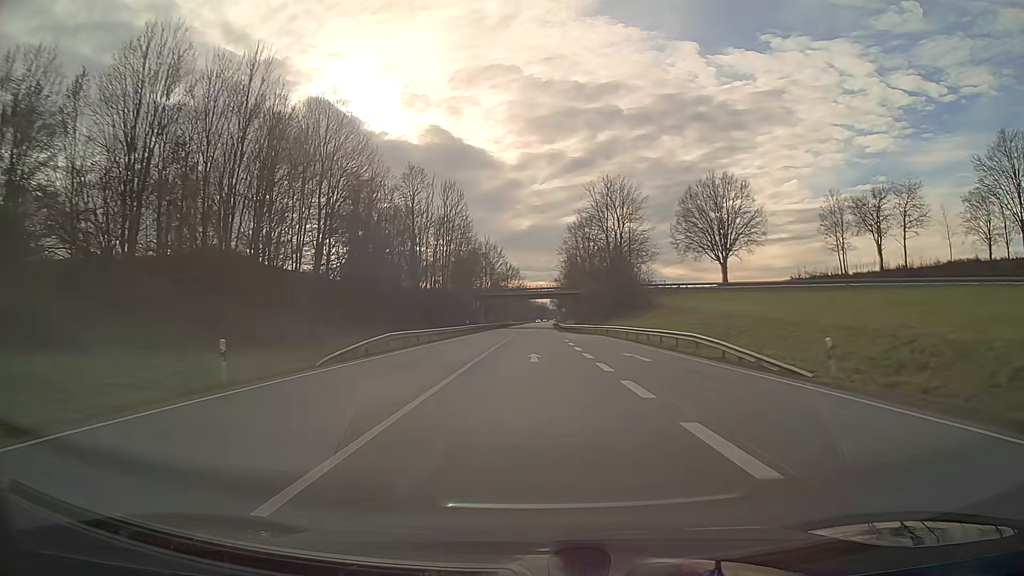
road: primary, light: Day
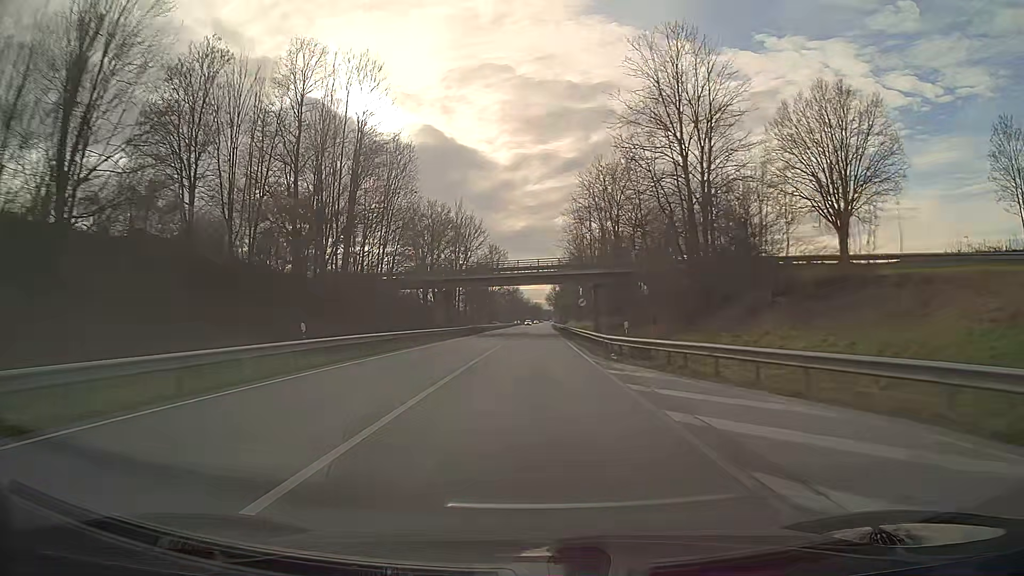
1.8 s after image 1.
(+0.2, +47.6) m; +1°
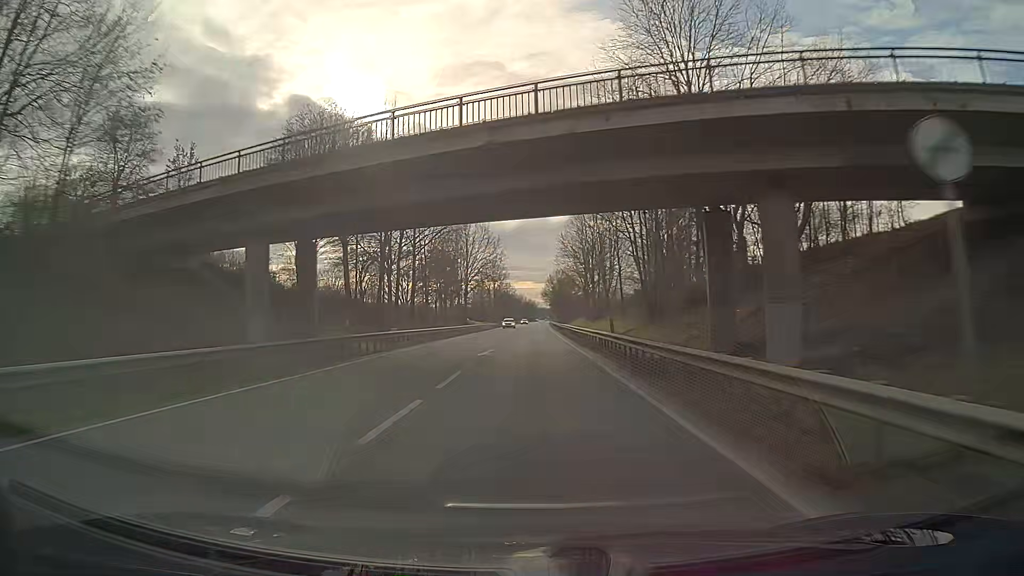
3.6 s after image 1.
(+0.1, +47.5) m; 0°
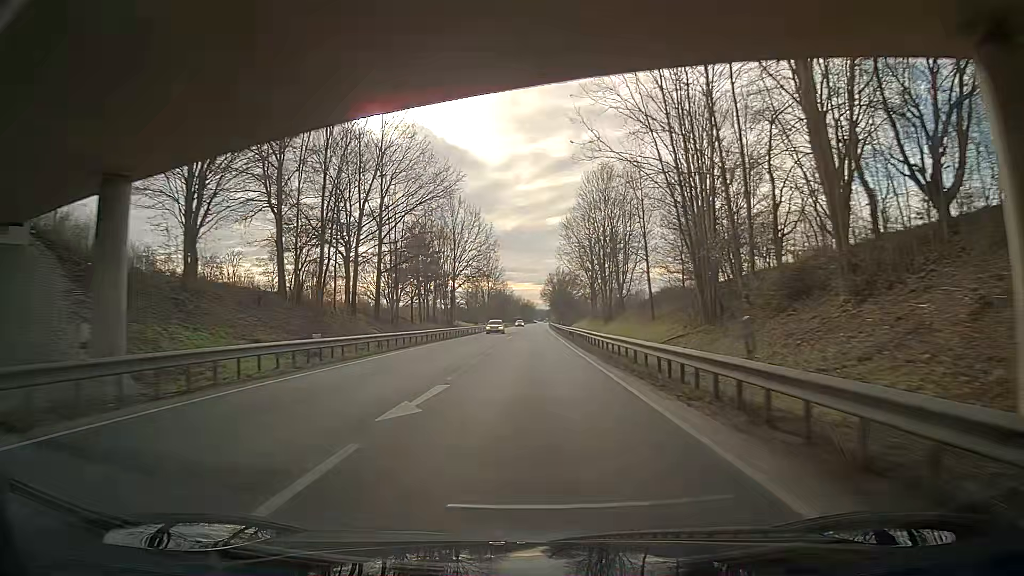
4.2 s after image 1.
(+0.1, +15.9) m; +1°
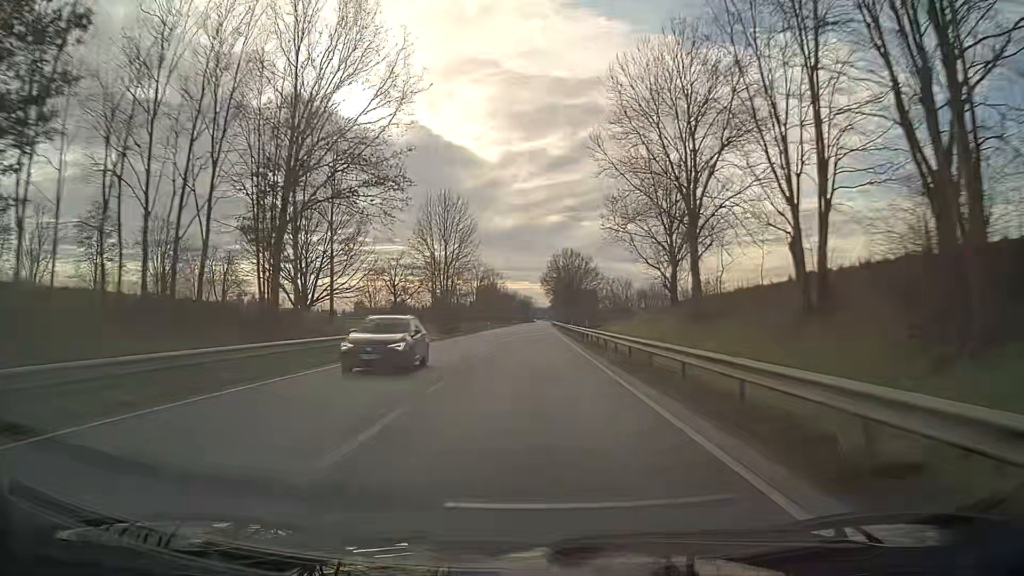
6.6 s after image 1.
(-0.3, +63.4) m; 0°
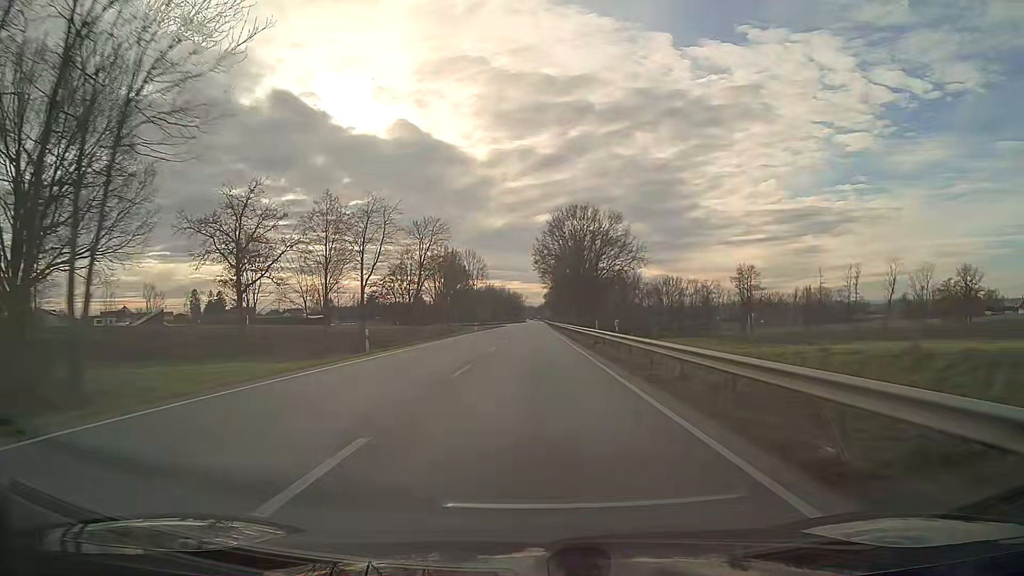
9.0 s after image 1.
(+0.4, +63.4) m; +1°
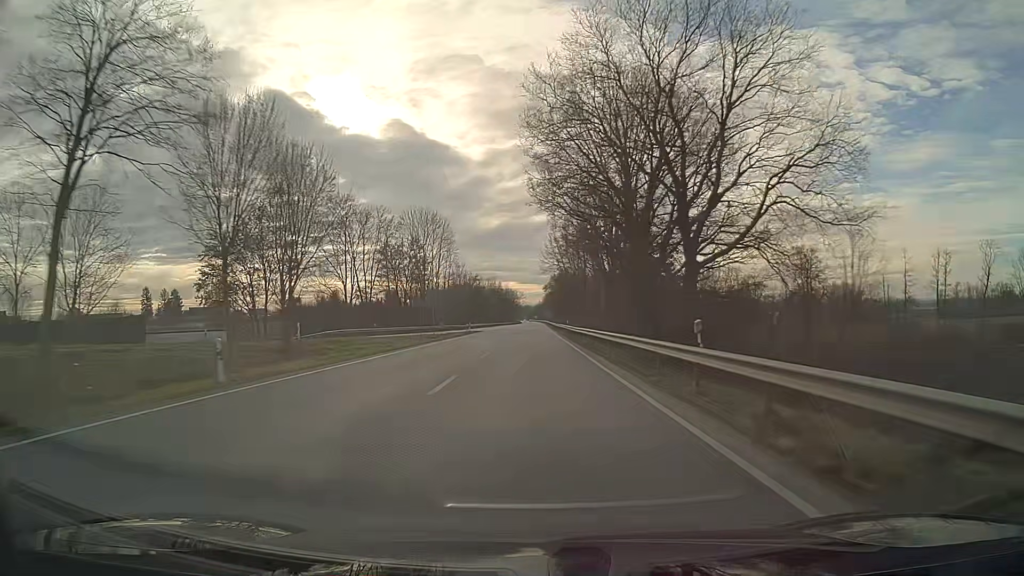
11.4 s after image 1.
(+0.2, +63.4) m; 0°
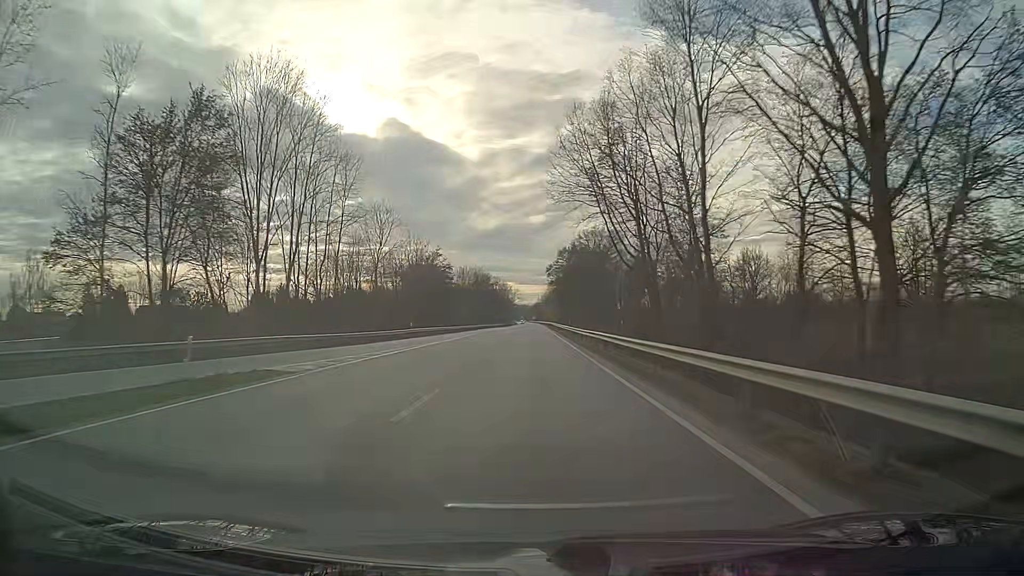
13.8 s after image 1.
(+0.1, +63.4) m; 0°
(0, +10) (0, +20) (0, +30) (0, +40) (0, +50) (0, +60) (0, +70) (0, +80) (0, +90) (0, +100) m
